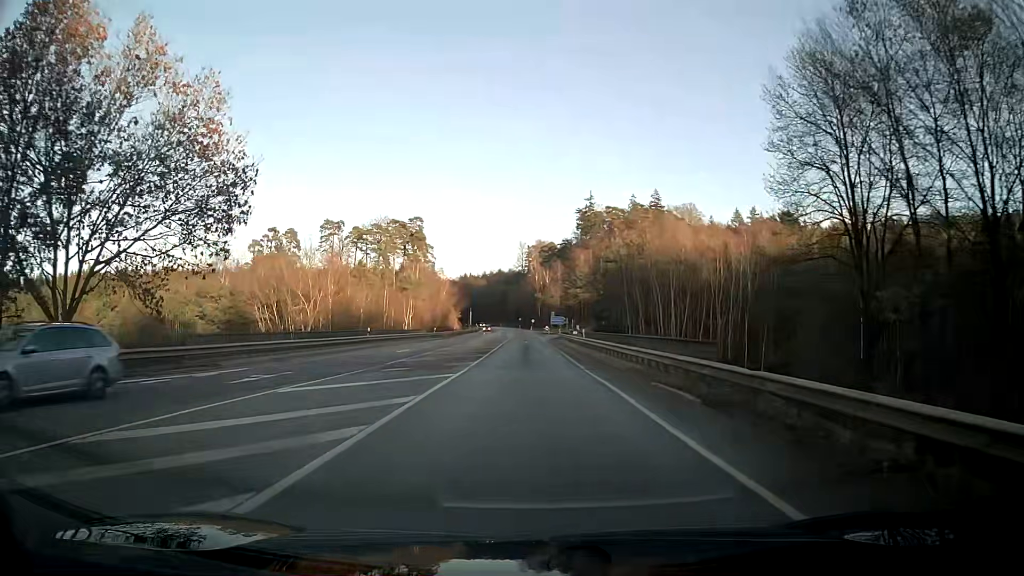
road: secondary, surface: asphalt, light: Day
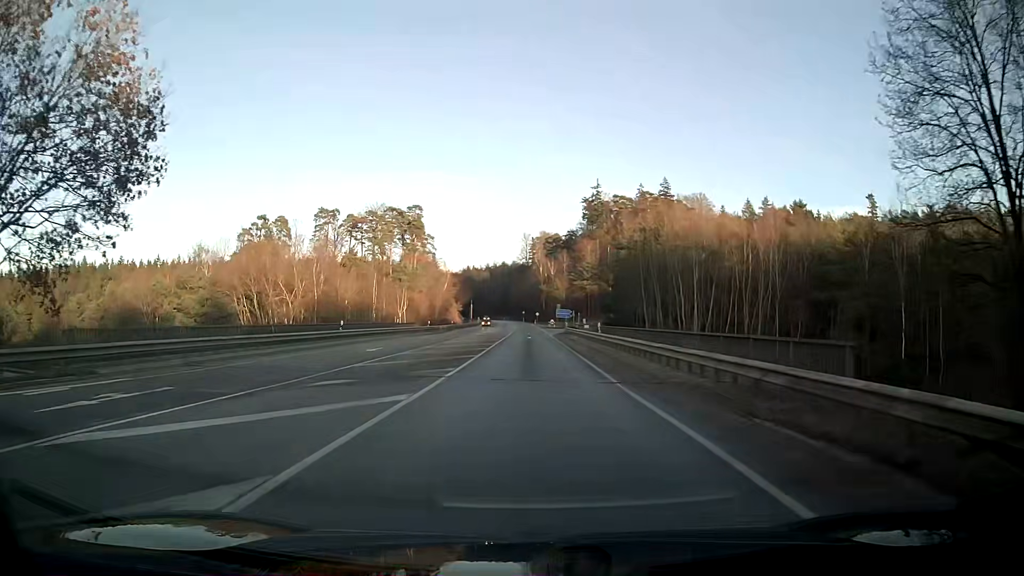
(0.0, +8.1) m; 0°
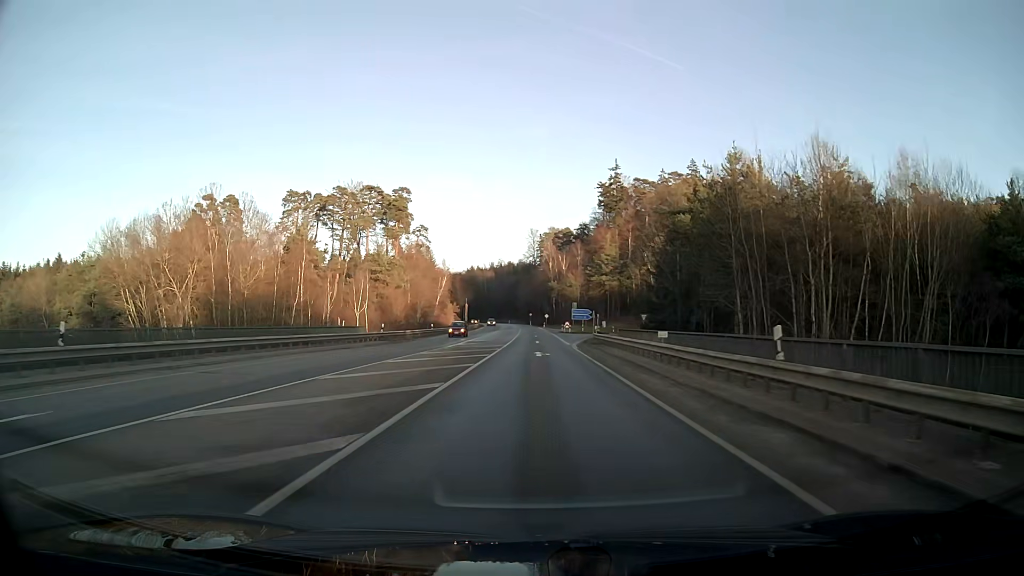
(-0.1, +26.9) m; 0°
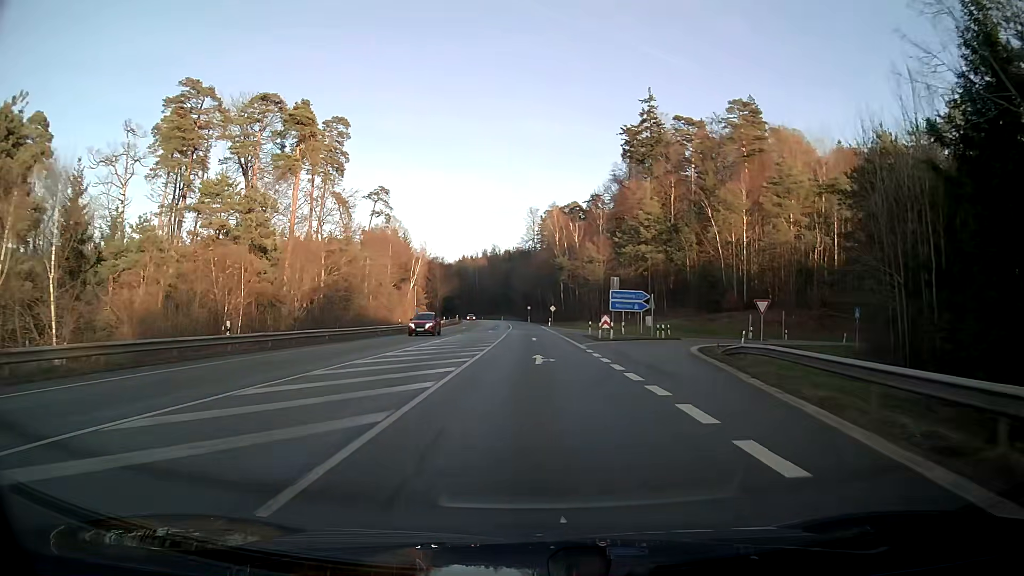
(0.0, +49.4) m; 0°
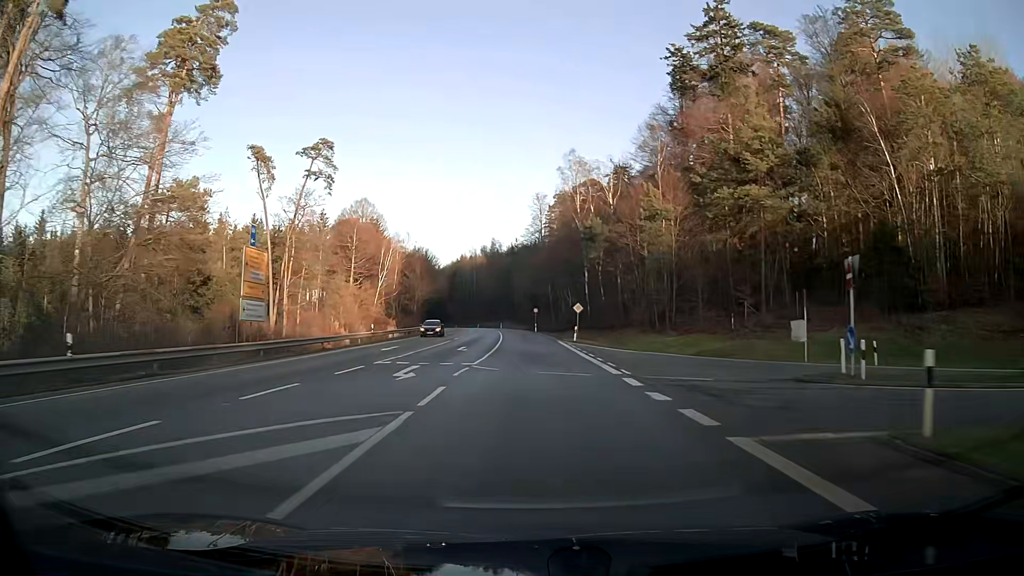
(-0.1, +42.5) m; -1°
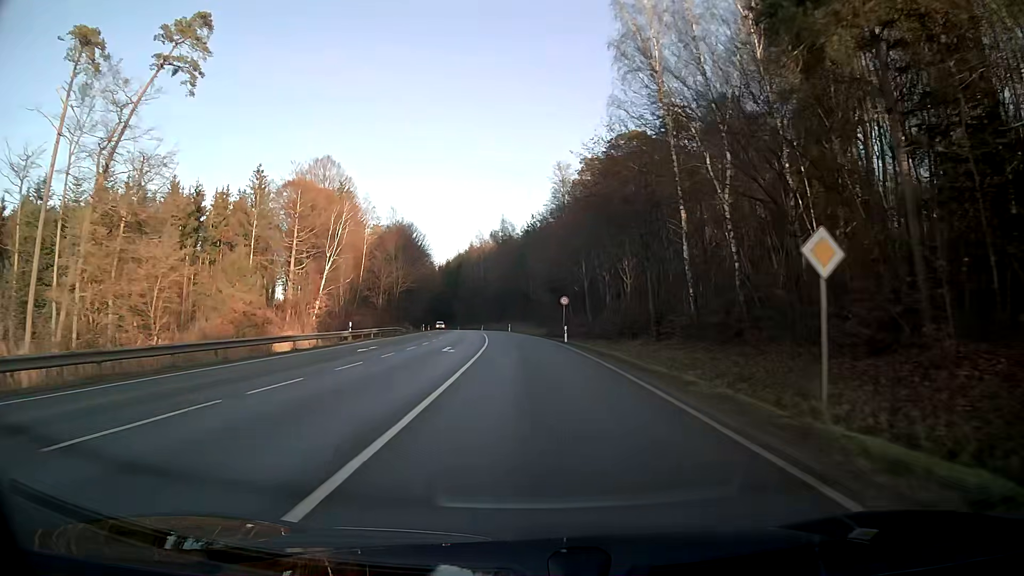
(-0.6, +43.6) m; -2°
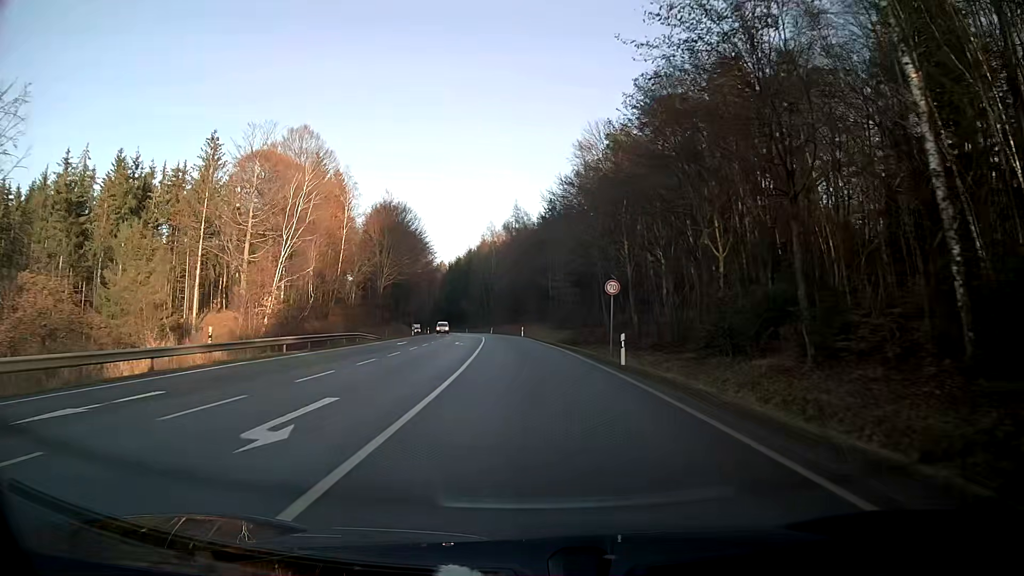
(-0.3, +21.3) m; -1°
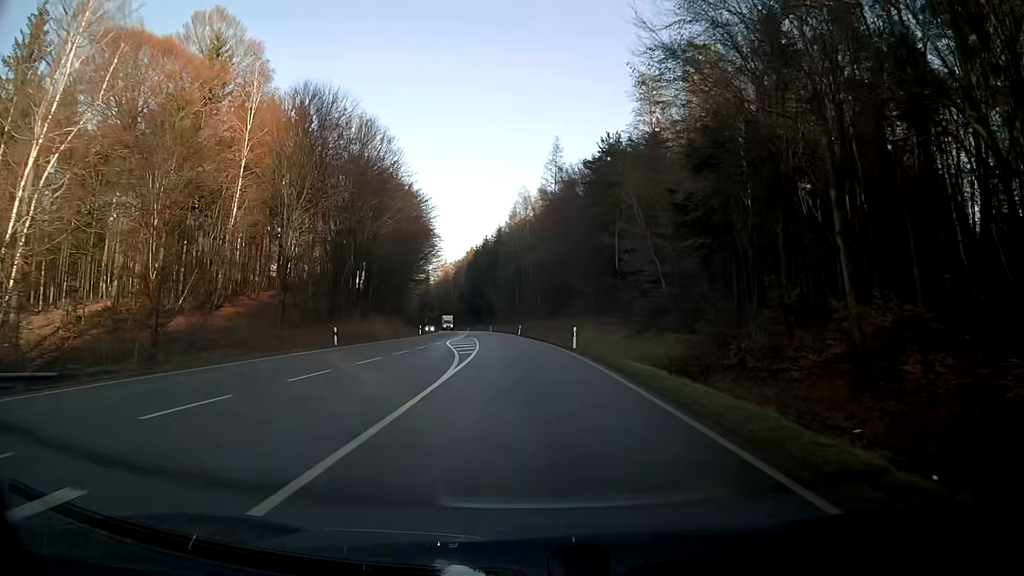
(-1.2, +42.5) m; -3°
